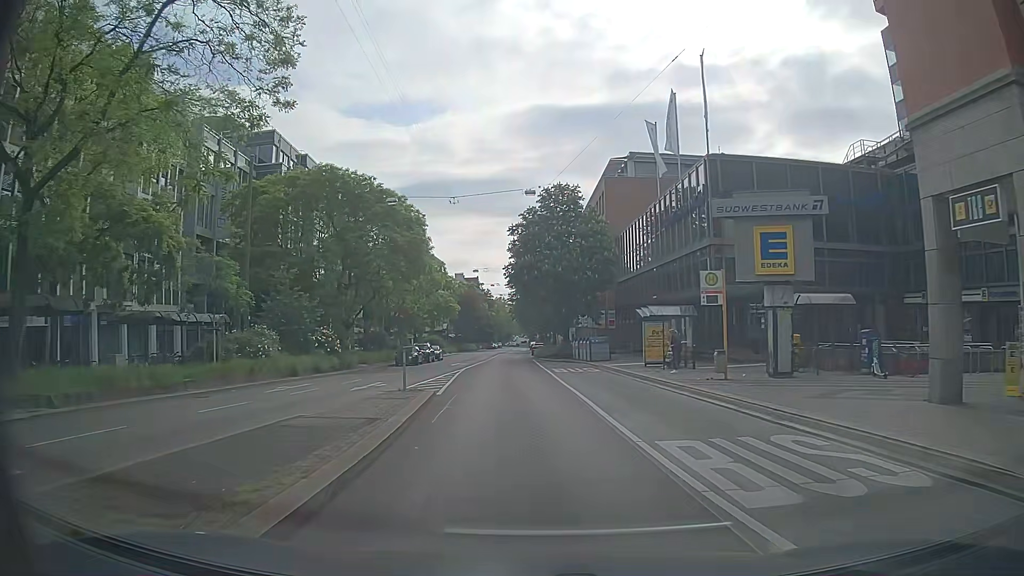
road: secondary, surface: asphalt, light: Day
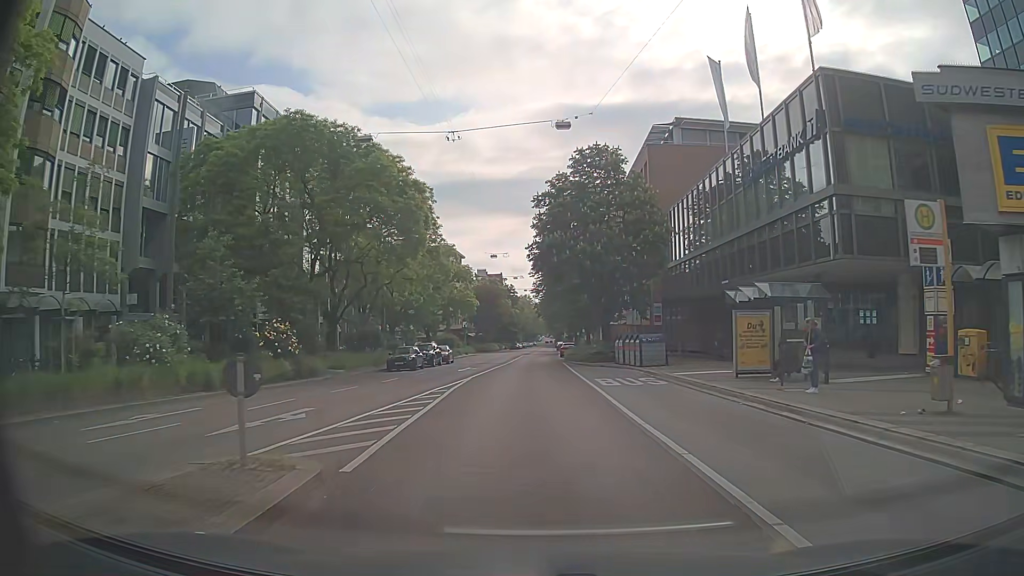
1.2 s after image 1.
(-0.3, +11.4) m; -2°
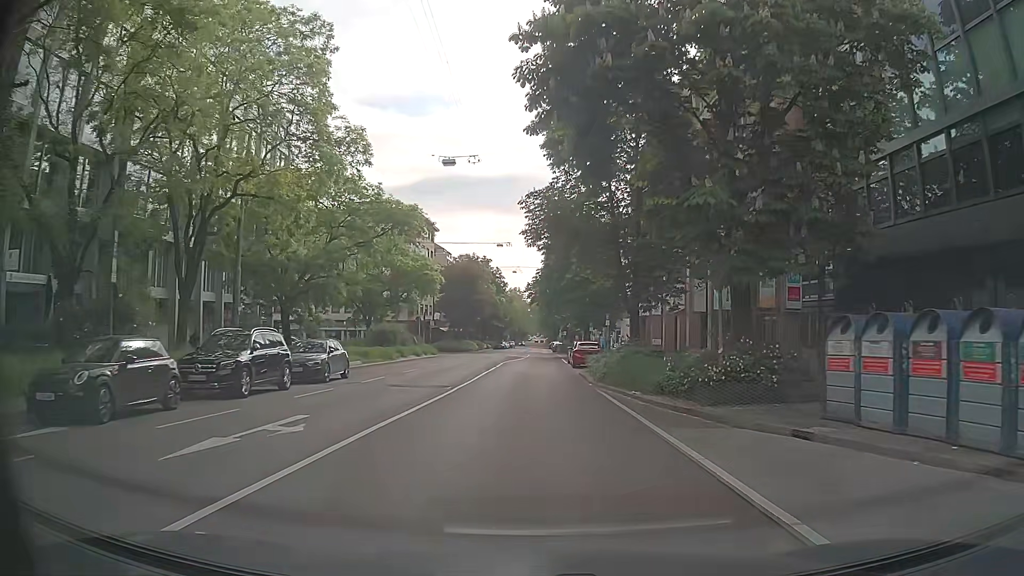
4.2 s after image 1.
(0.0, +29.6) m; +1°
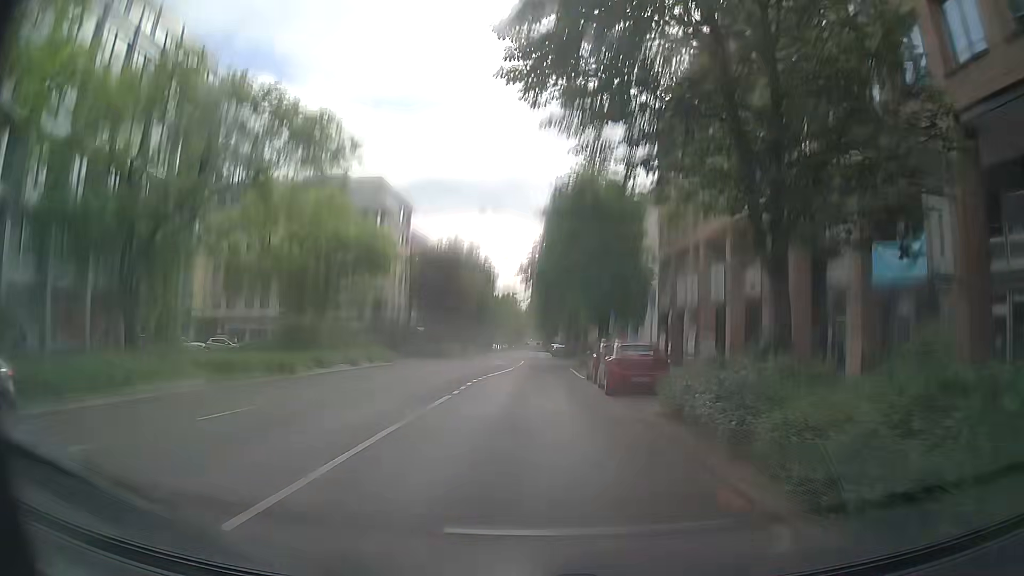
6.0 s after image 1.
(+0.1, +17.4) m; +1°
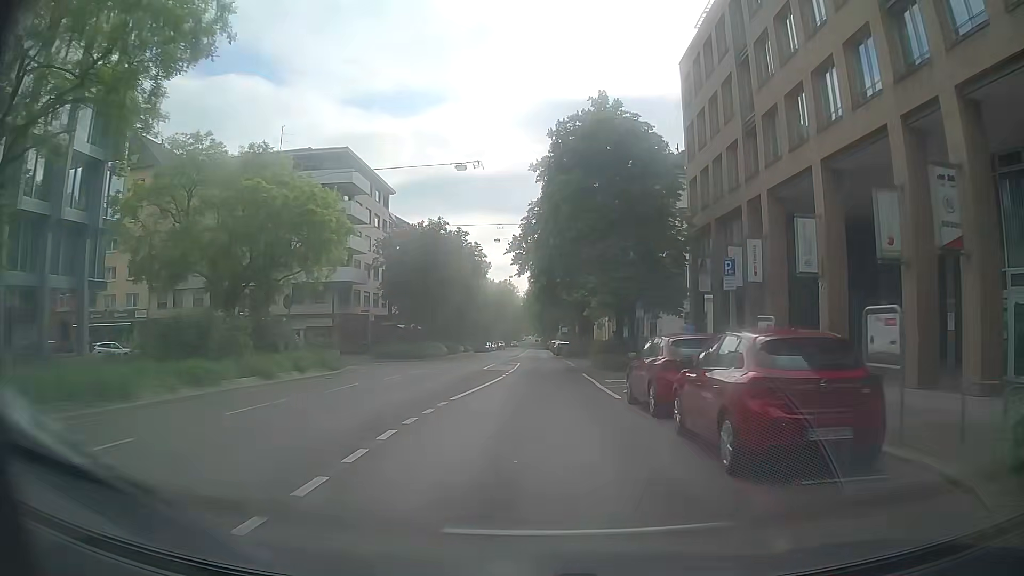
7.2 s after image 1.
(-0.1, +11.4) m; 0°
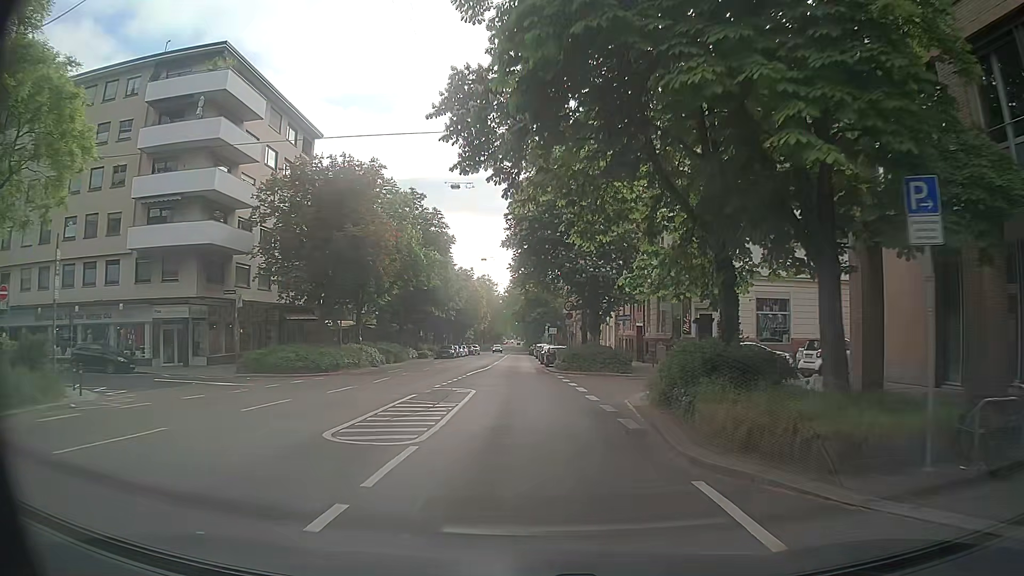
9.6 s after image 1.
(-0.1, +23.0) m; -1°
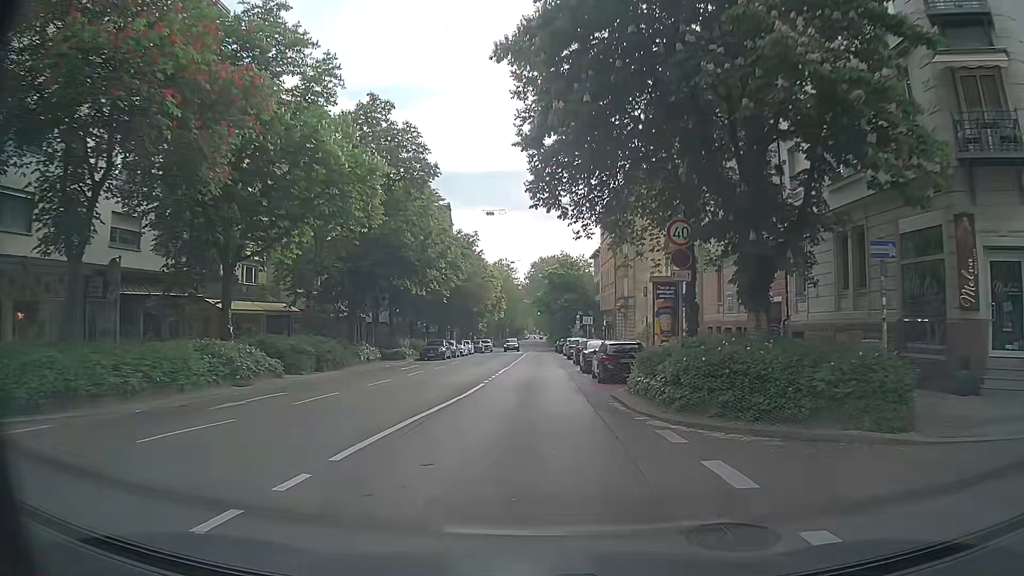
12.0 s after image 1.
(+0.5, +23.4) m; +1°
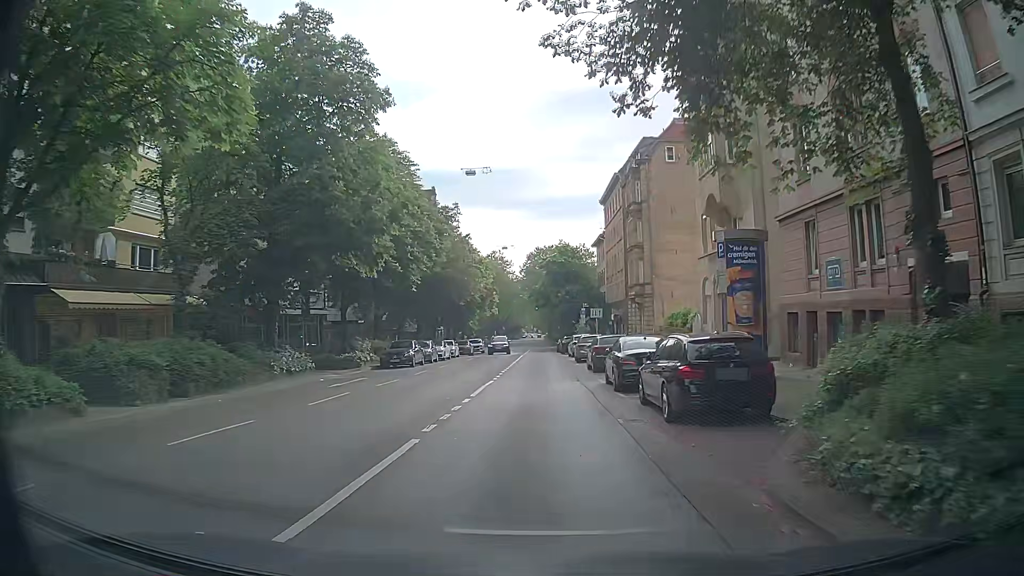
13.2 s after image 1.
(-0.1, +11.9) m; 0°
